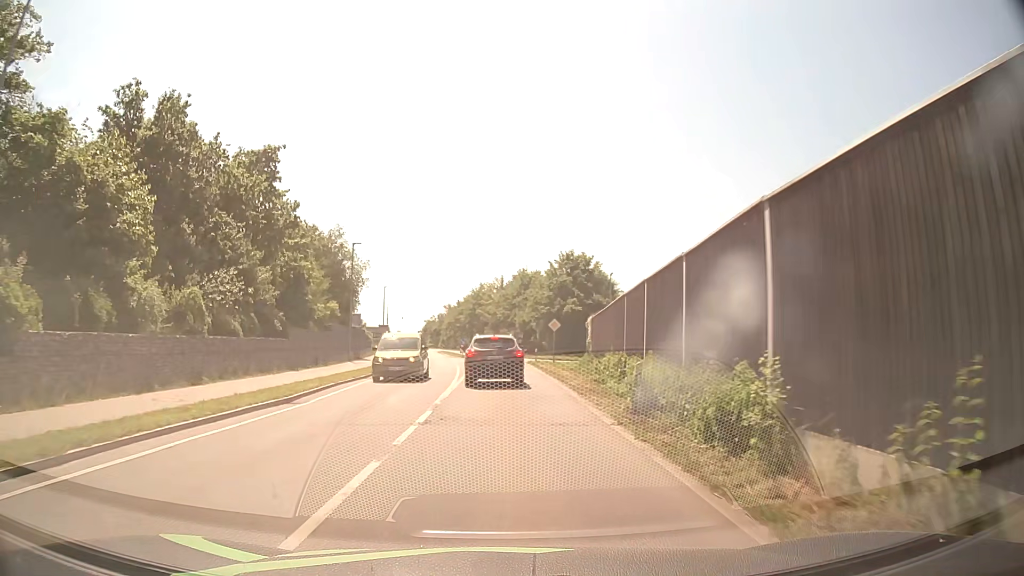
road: secondary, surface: asphalt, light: Day
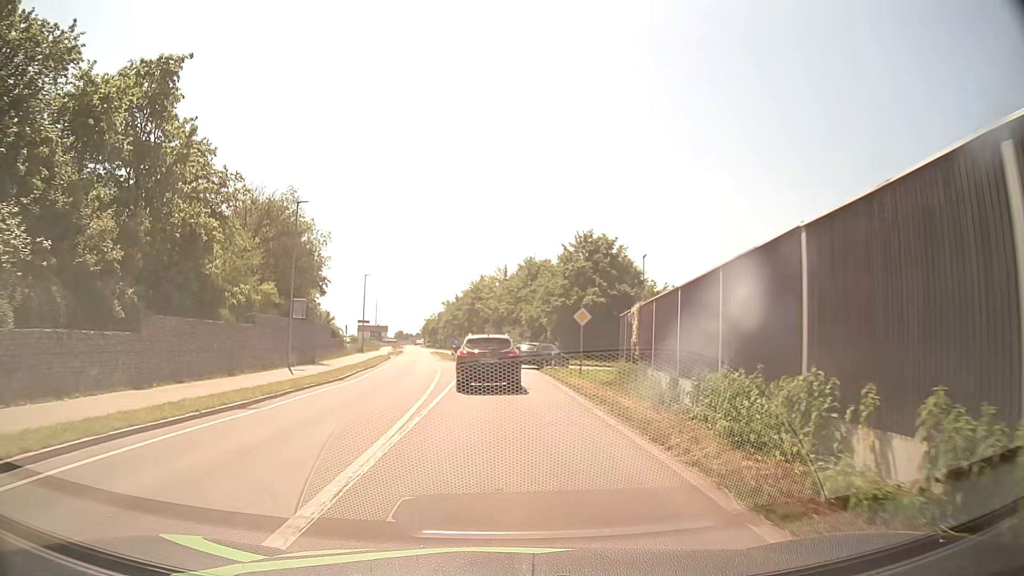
(0.0, +13.6) m; 0°
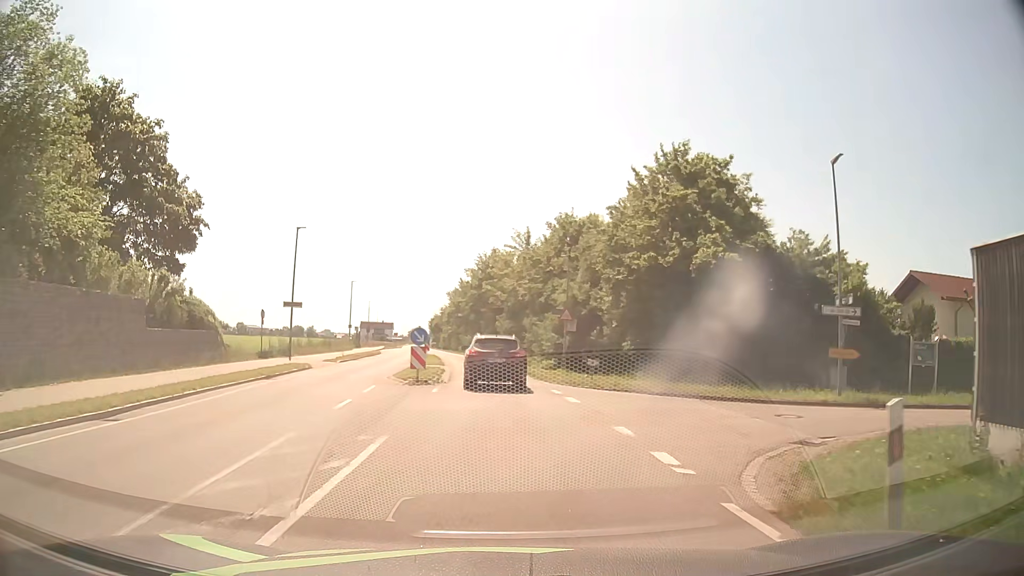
(-0.4, +28.4) m; -2°
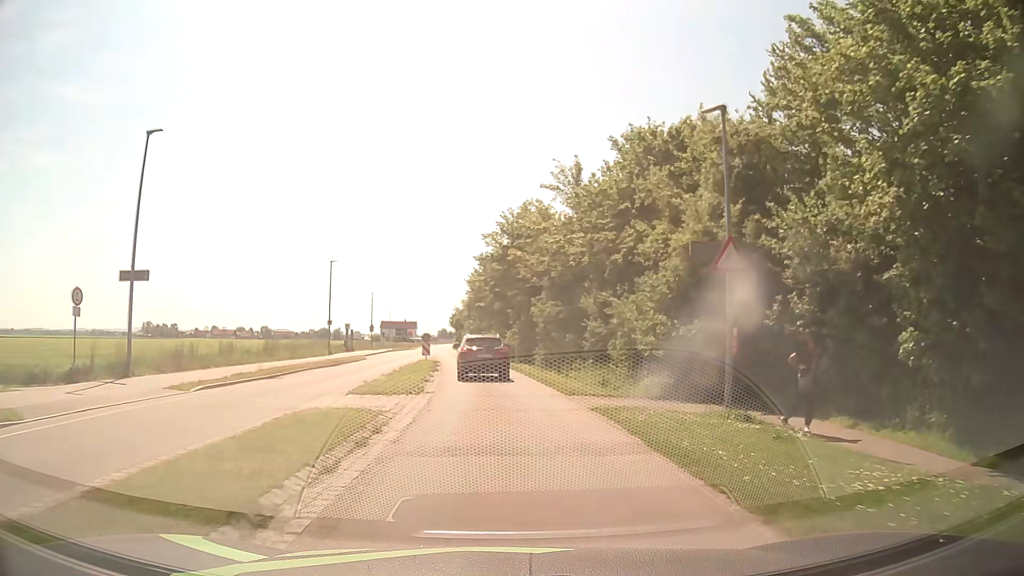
(-0.4, +22.2) m; -3°
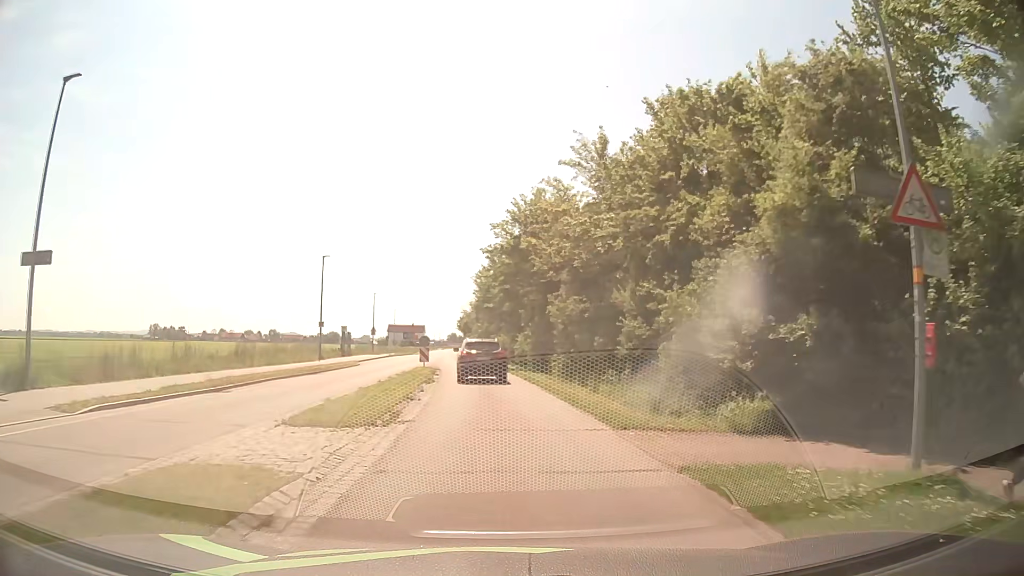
(0.0, +6.0) m; -1°
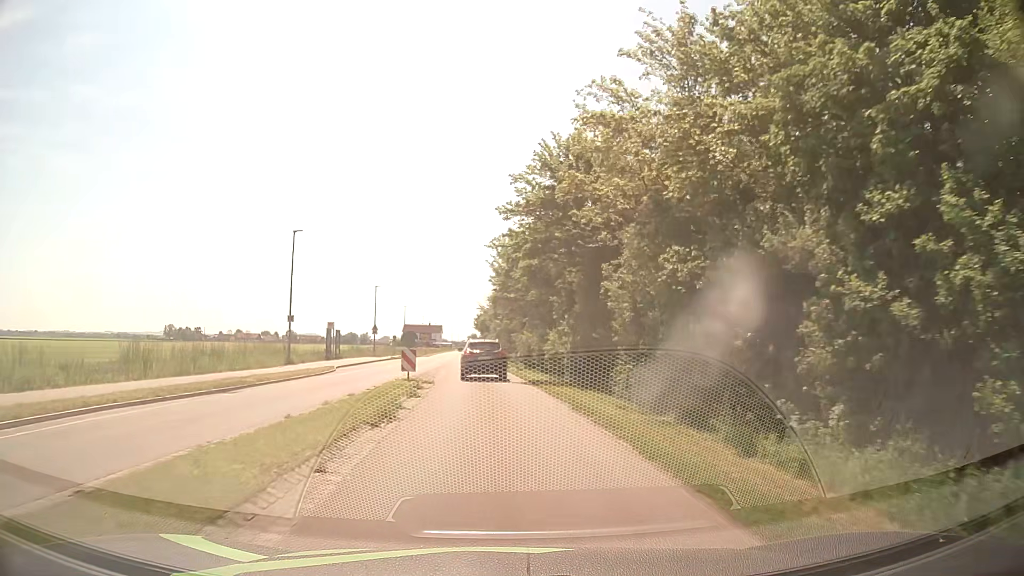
(-0.2, +12.7) m; -2°
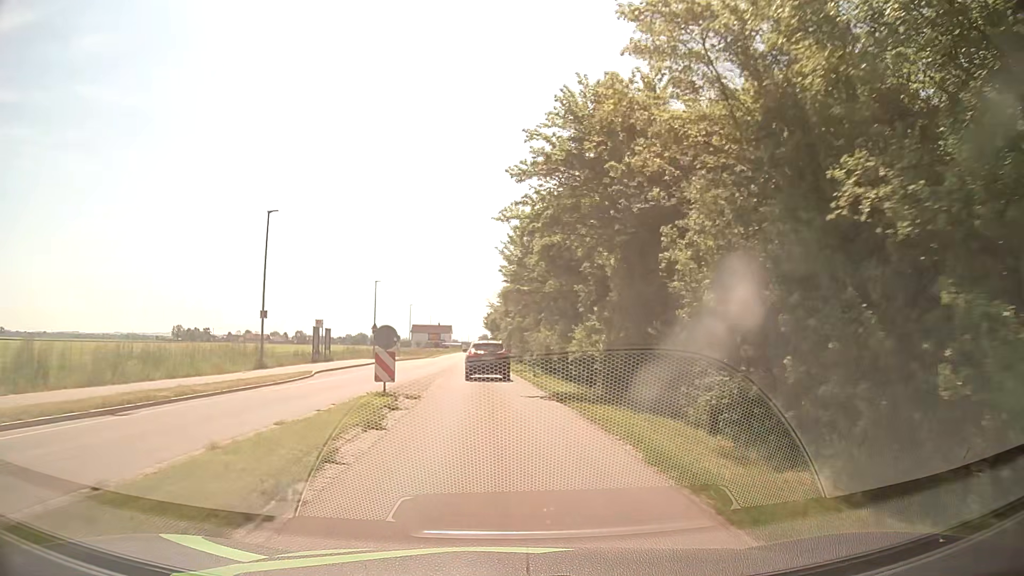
(0.0, +6.7) m; -1°
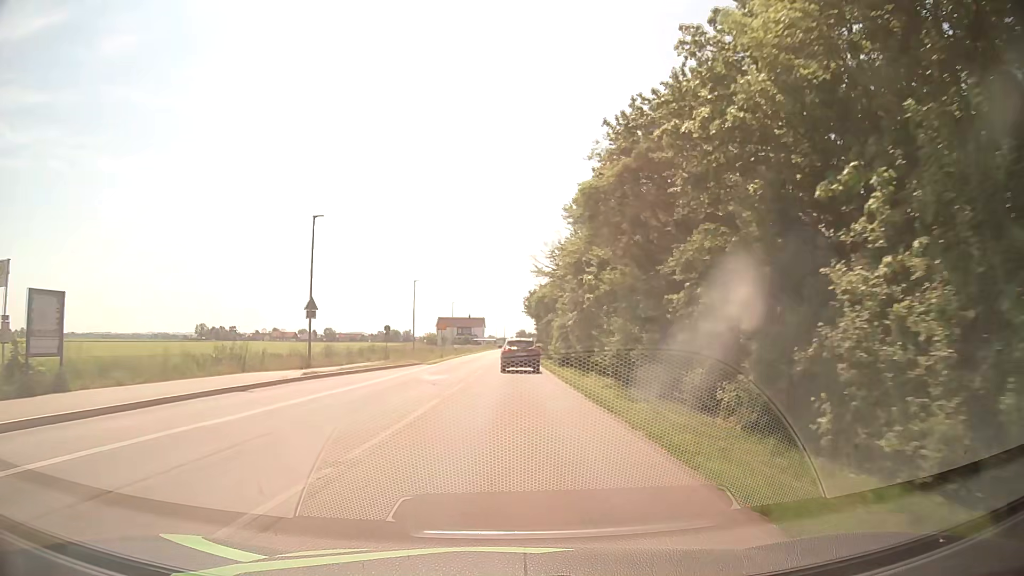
(-1.5, +35.7) m; -4°
(0, +10) (0, +20) (0, +30) (+1, +40) (+1, +50) (+1, +60) (+1, +70) (+2, +80) (+2, +90) (+3, +100) m
